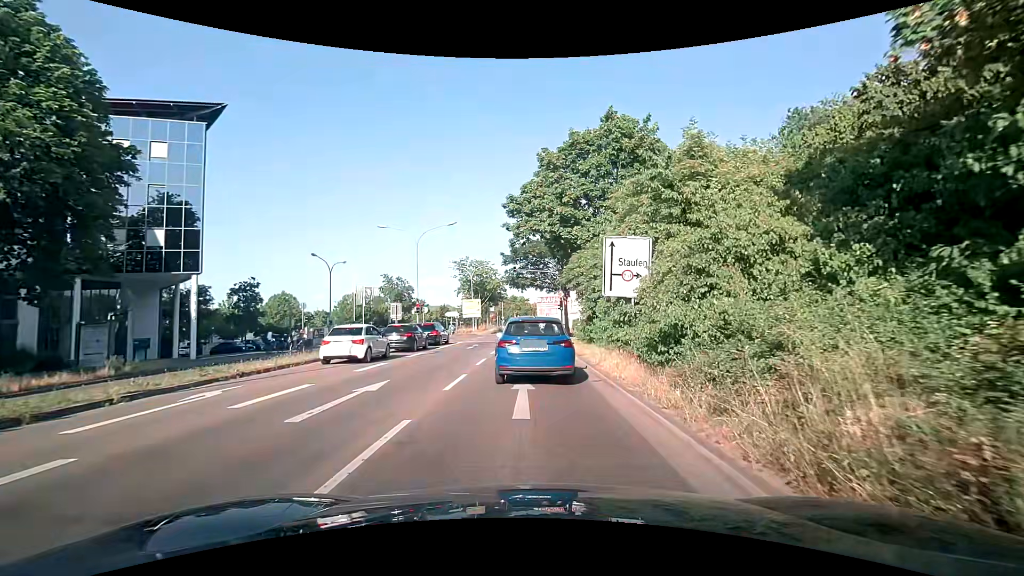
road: primary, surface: asphalt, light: Day
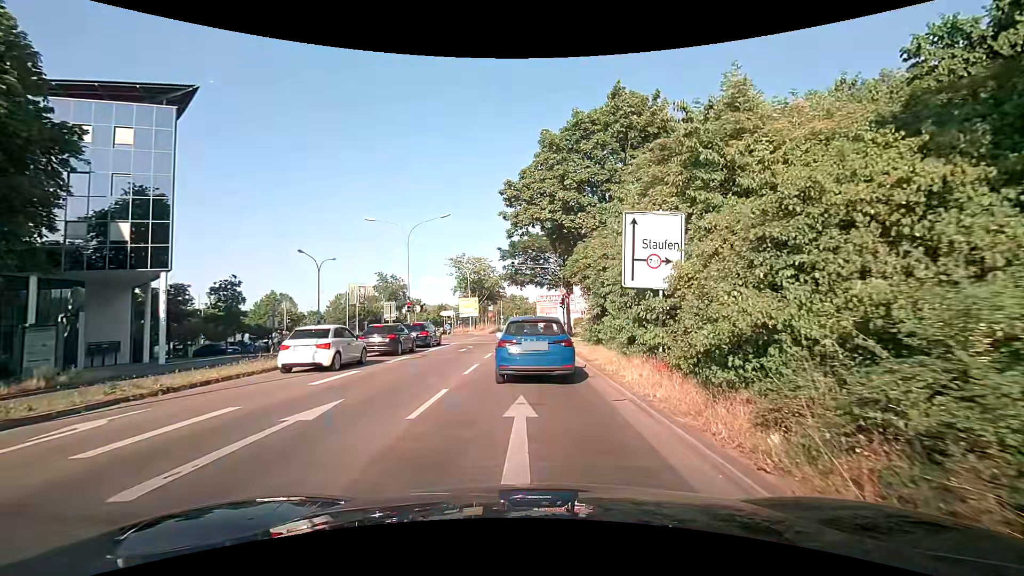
(0.0, +3.0) m; 0°
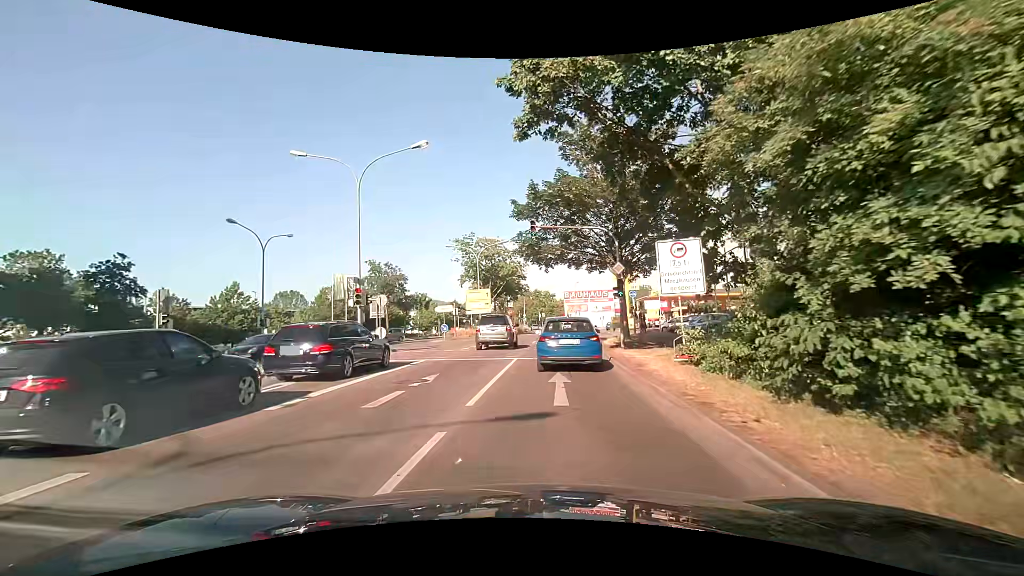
(0.0, +16.1) m; -3°
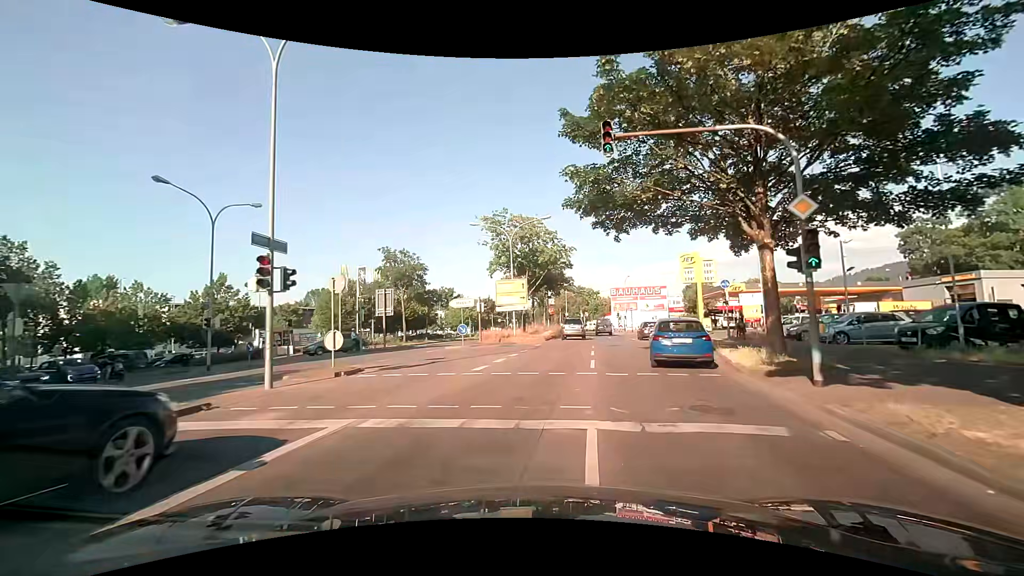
(-0.5, +12.0) m; -4°
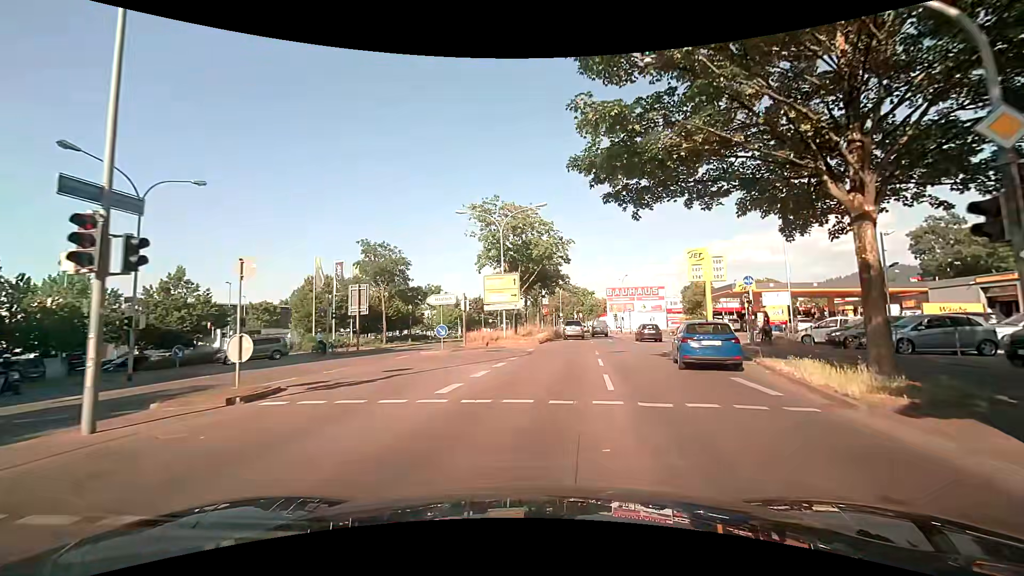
(0.0, +4.7) m; 0°
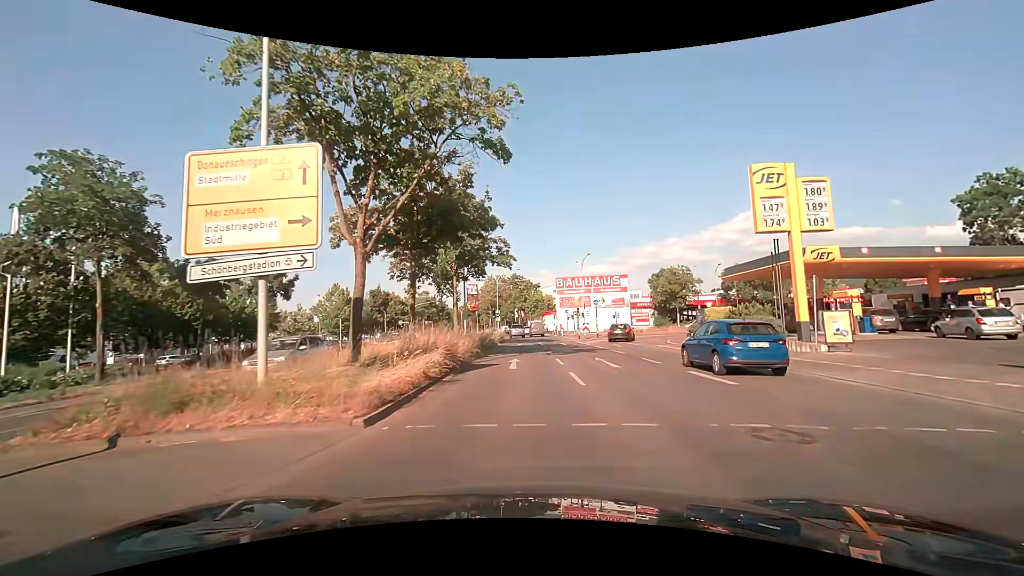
(+2.1, +25.5) m; +8°
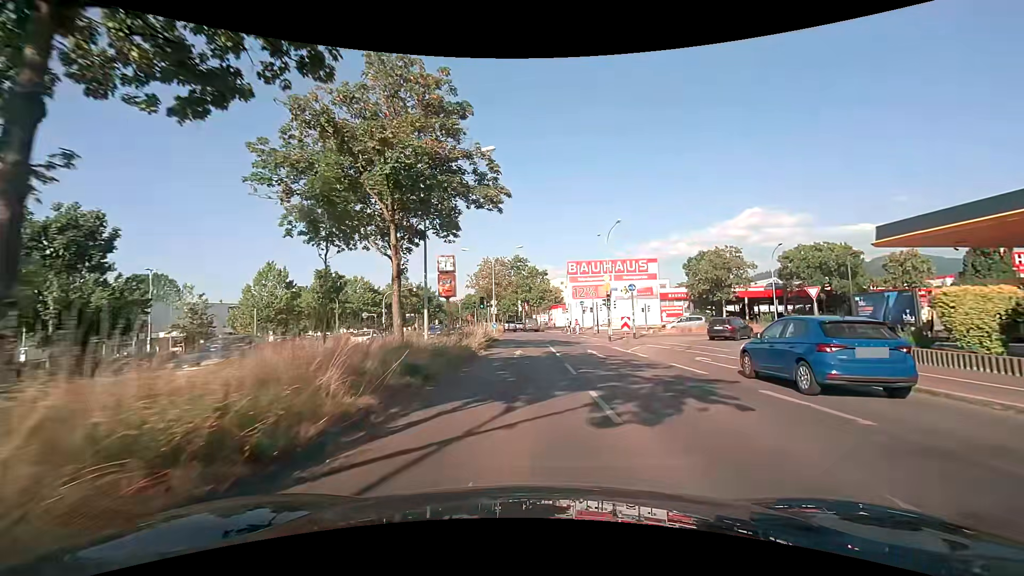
(-0.1, +16.6) m; -1°
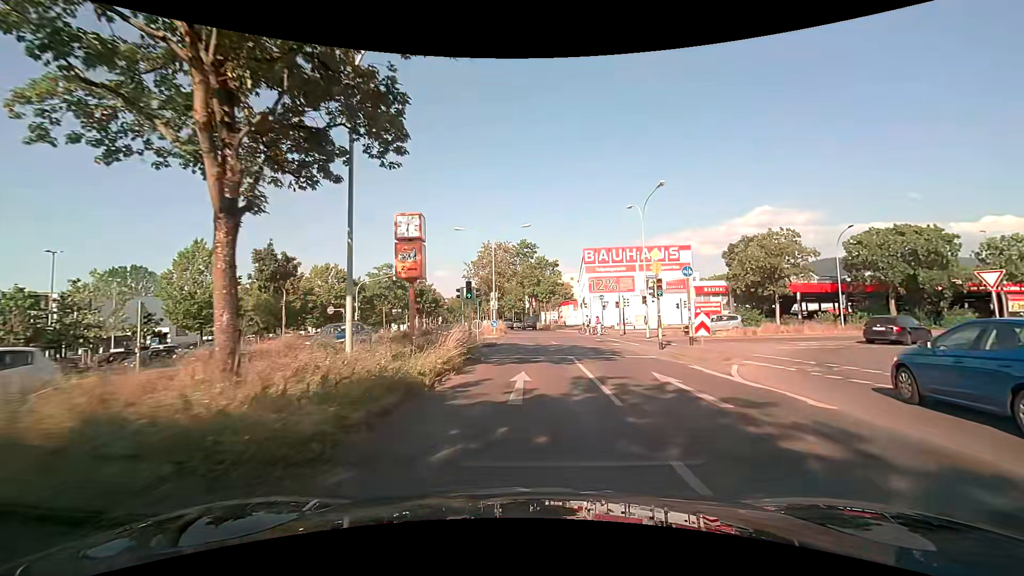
(0.0, +10.9) m; 0°
(0, +10) (0, +20) (0, +30) (-1, +40) (-1, +50) (-2, +60) (-3, +70) (-4, +80) (-5, +90) (-7, +100) m
